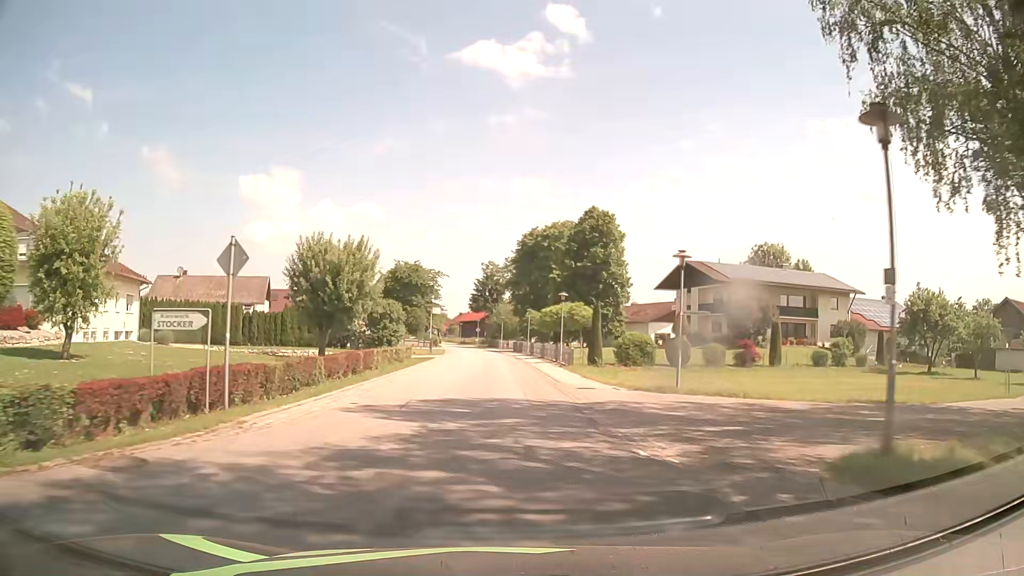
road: secondary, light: Day
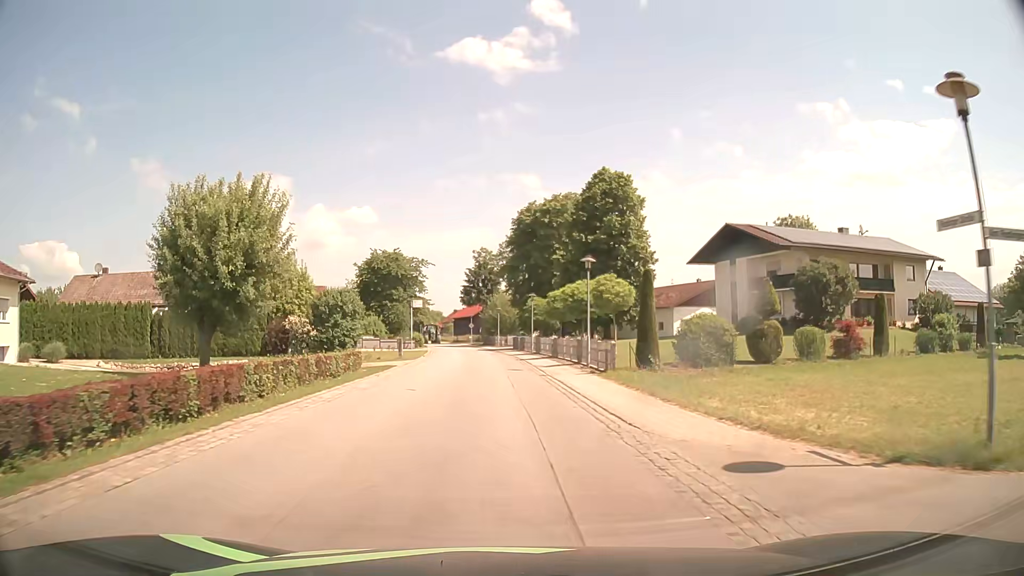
(+0.1, +15.2) m; +1°
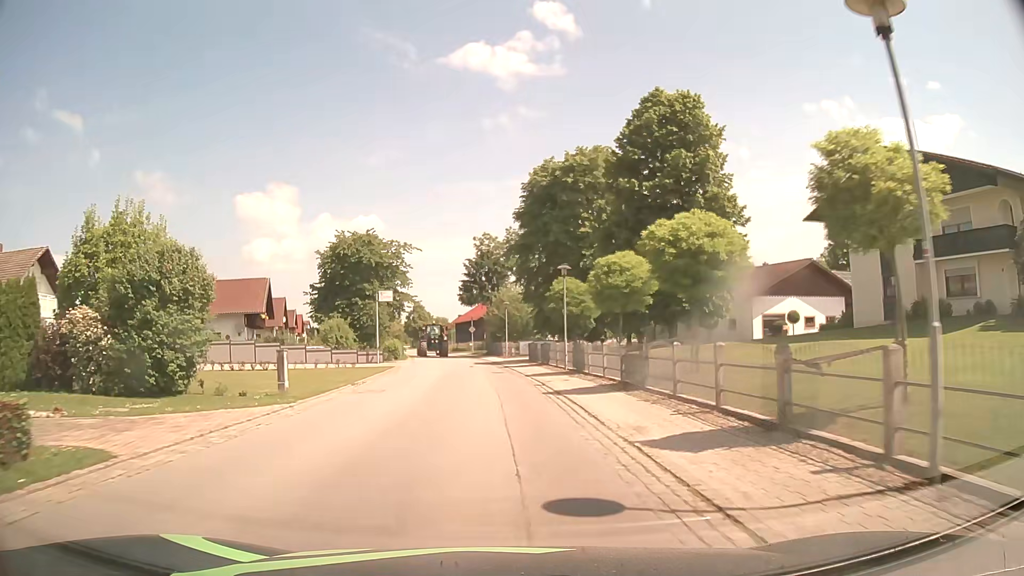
(-0.1, +22.8) m; -1°
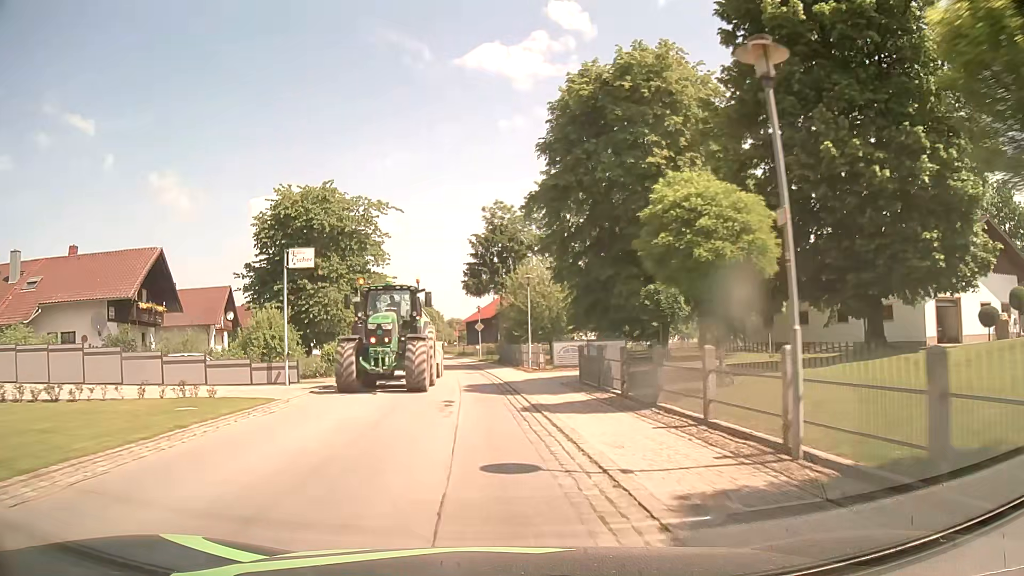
(-0.2, +22.7) m; -2°
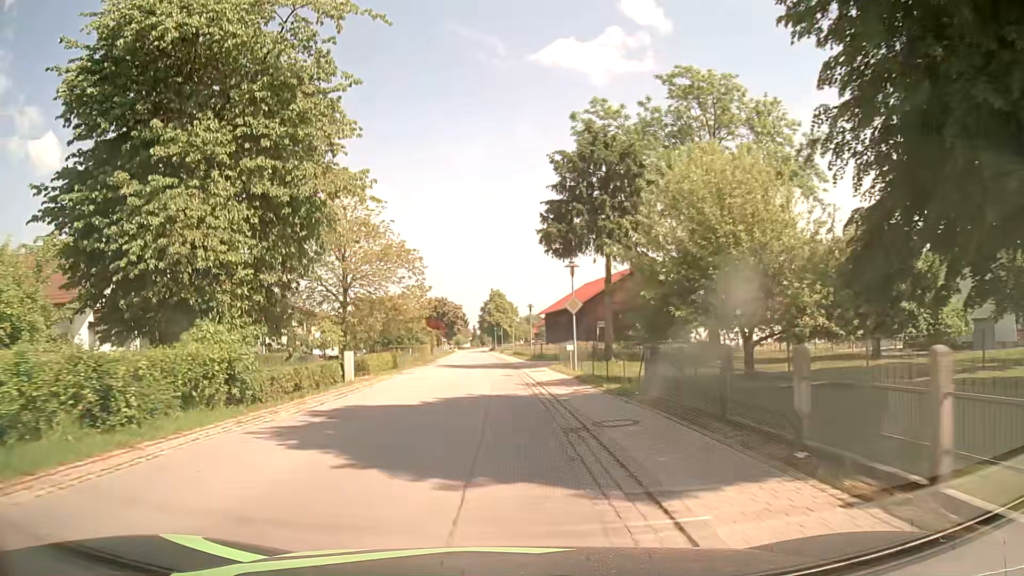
(-1.5, +30.2) m; -6°
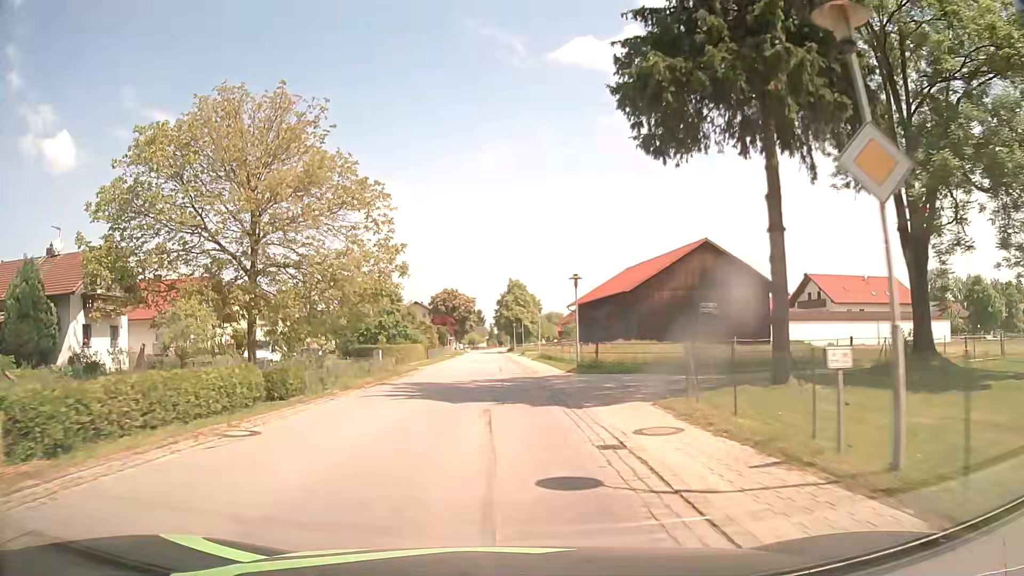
(-0.4, +22.8) m; -1°
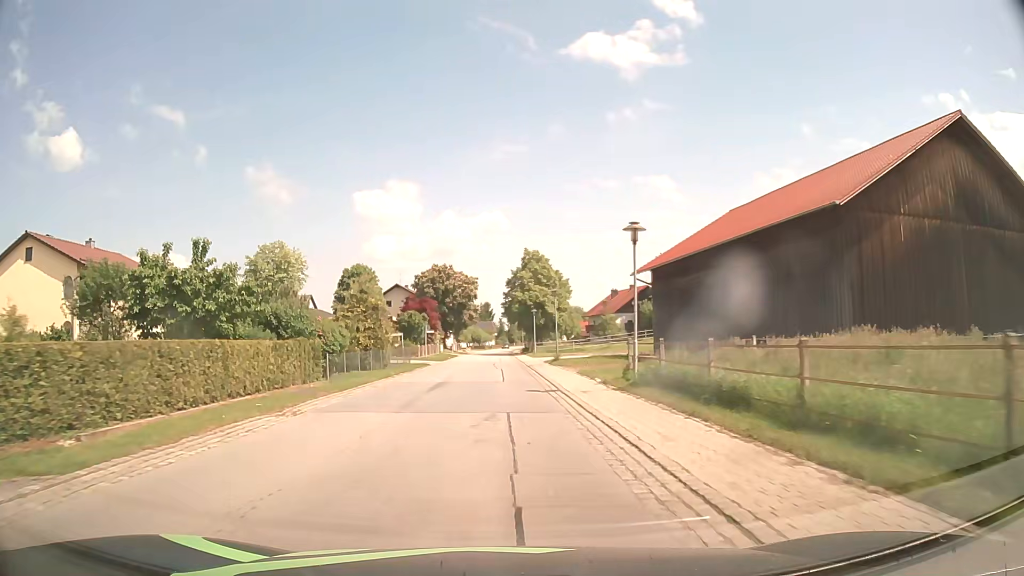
(-0.6, +38.2) m; -1°
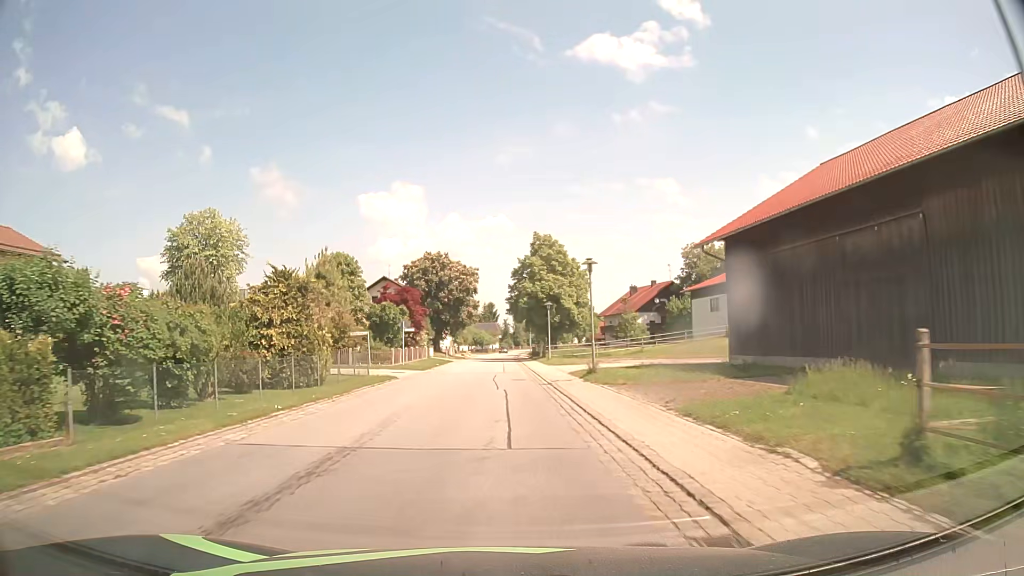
(-0.1, +15.3) m; 0°
(0, +10) (0, +20) (0, +30) (0, +40) (0, +50) (0, +60) (0, +70) (0, +80) (0, +90) (0, +100) m
